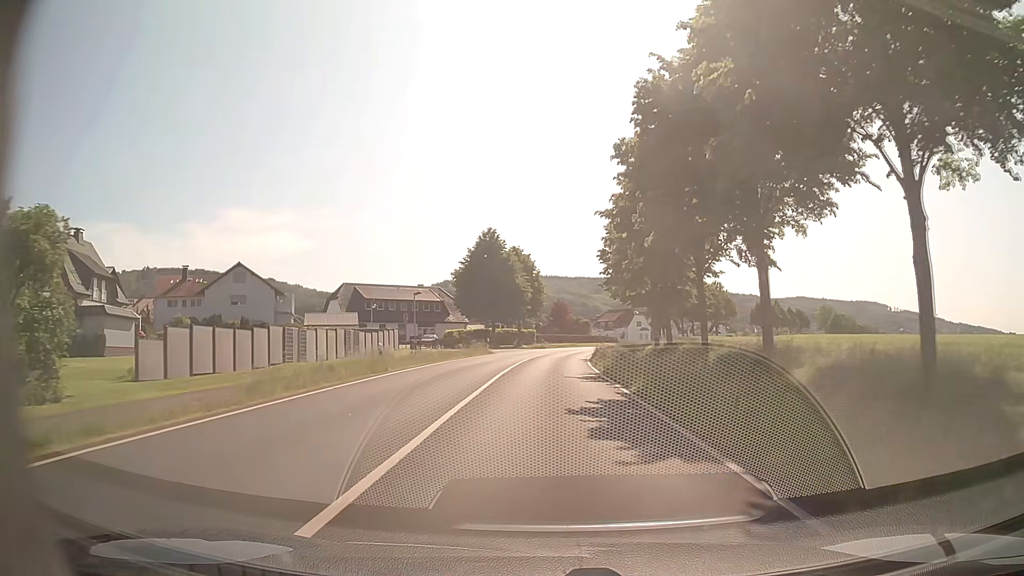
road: primary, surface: asphalt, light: Day
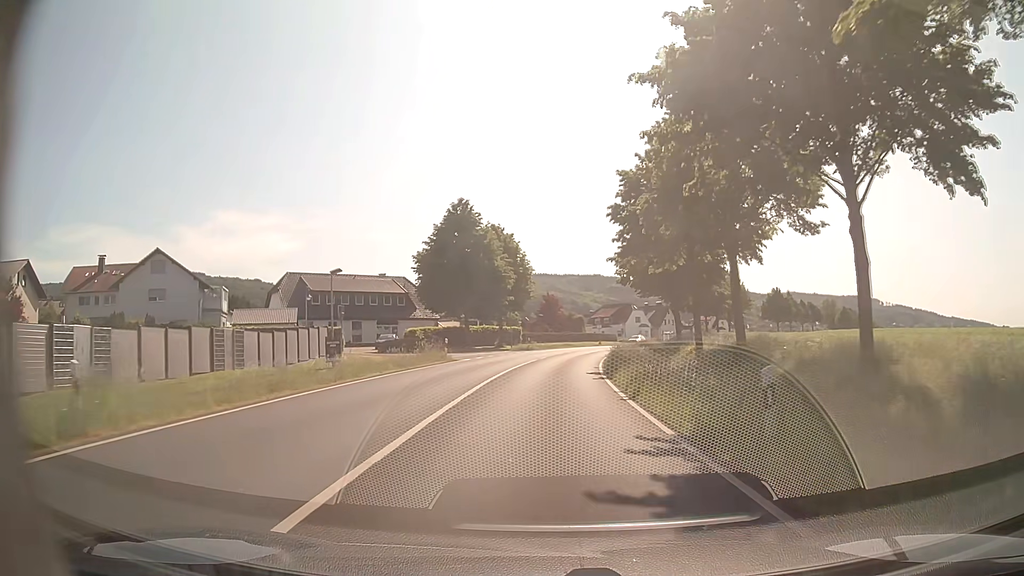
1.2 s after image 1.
(+0.1, +17.1) m; +1°
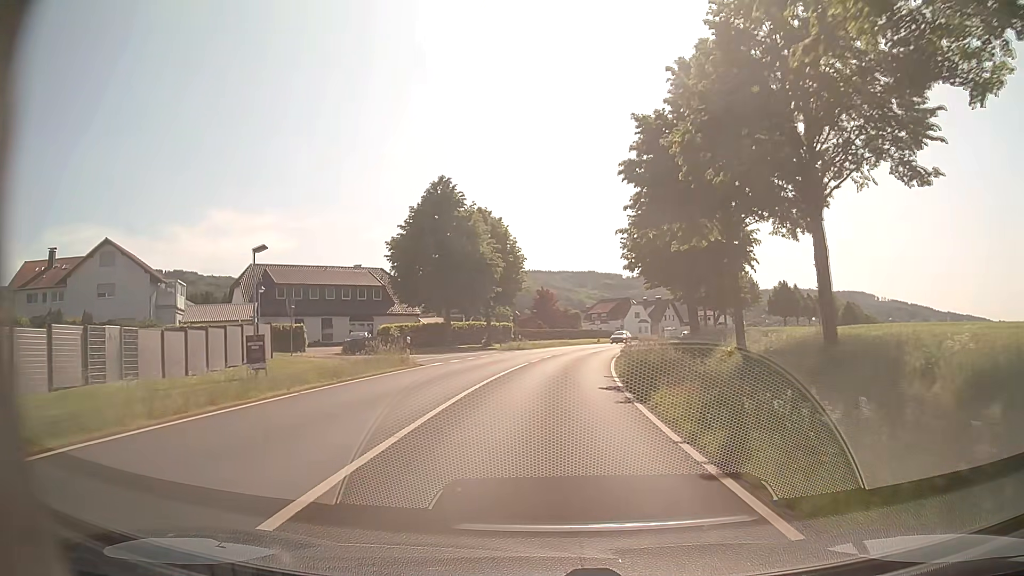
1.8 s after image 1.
(0.0, +8.4) m; 0°
(0, +10) (0, +20) (+1, +30) (+2, +40) (+4, +50) (+6, +59) (+9, +69) (+12, +79) (+15, +88) (+19, +97) m
